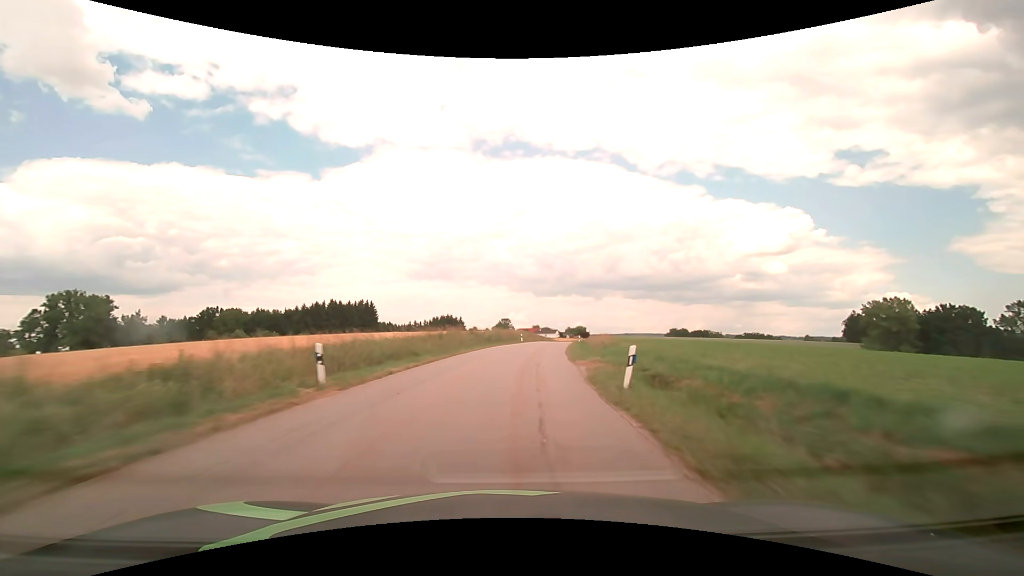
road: tertiary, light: Day
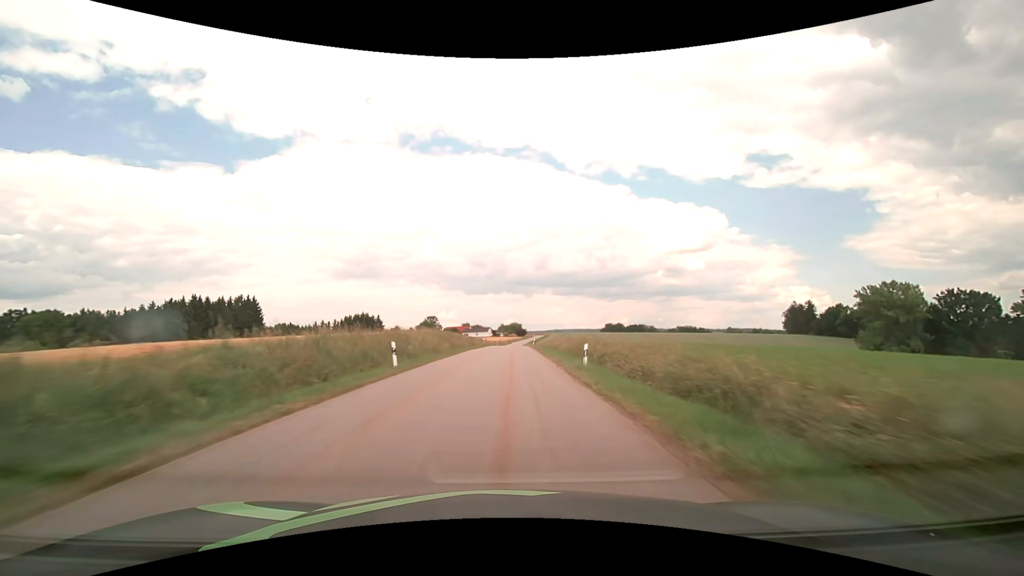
(+3.5, +42.4) m; +8°
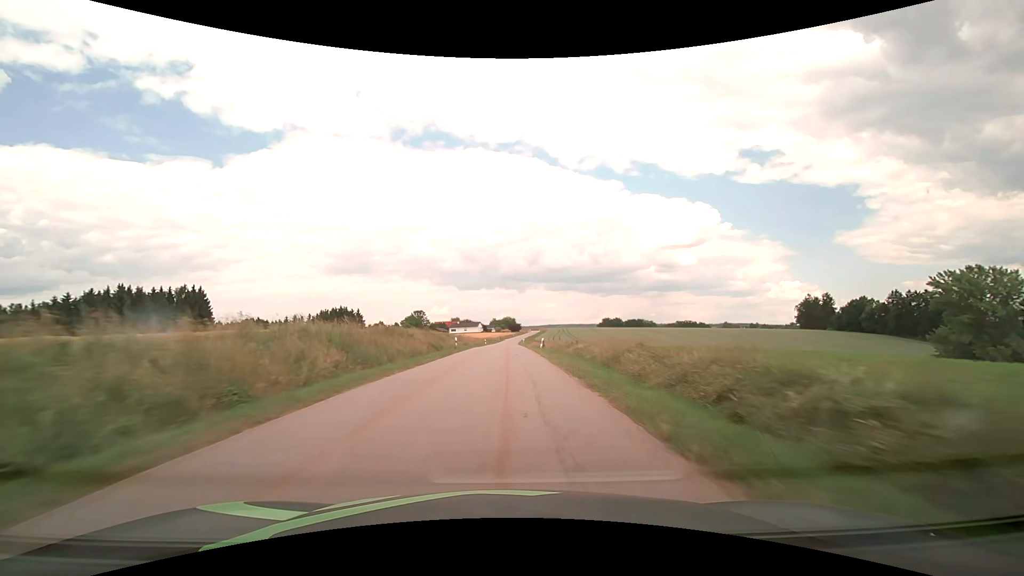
(+0.4, +28.6) m; +1°
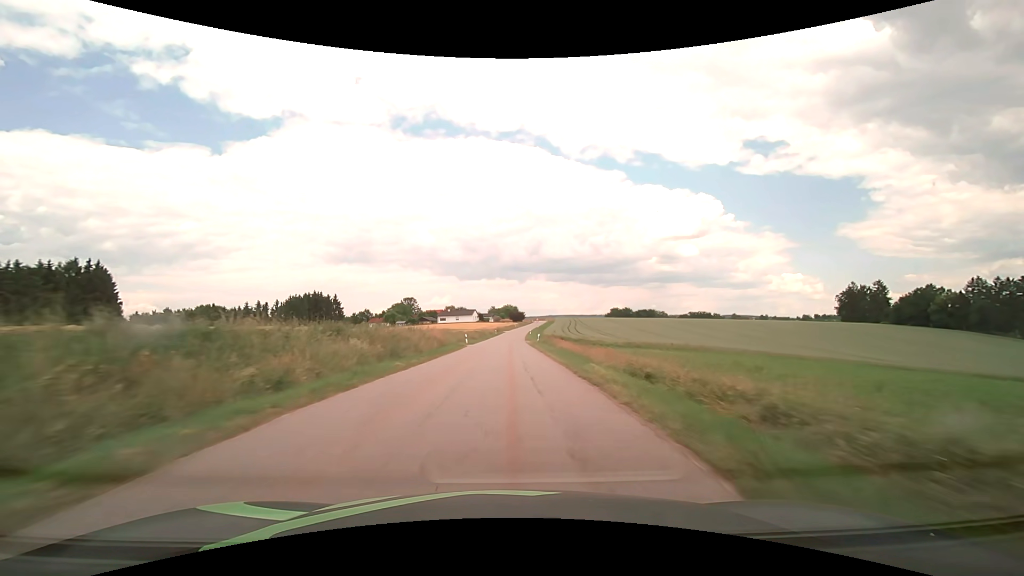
(0.0, +42.2) m; 0°
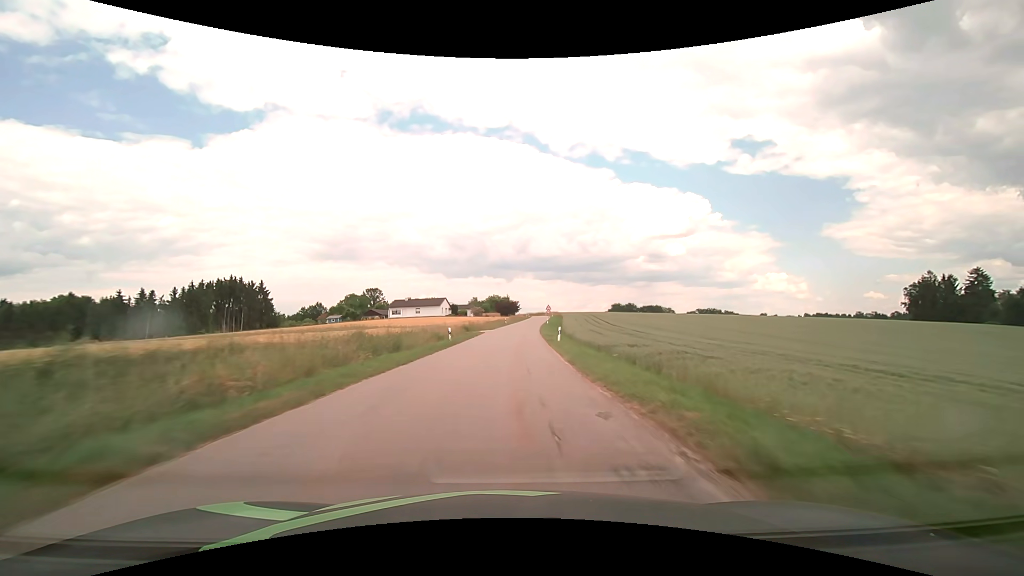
(+0.3, +66.0) m; +2°
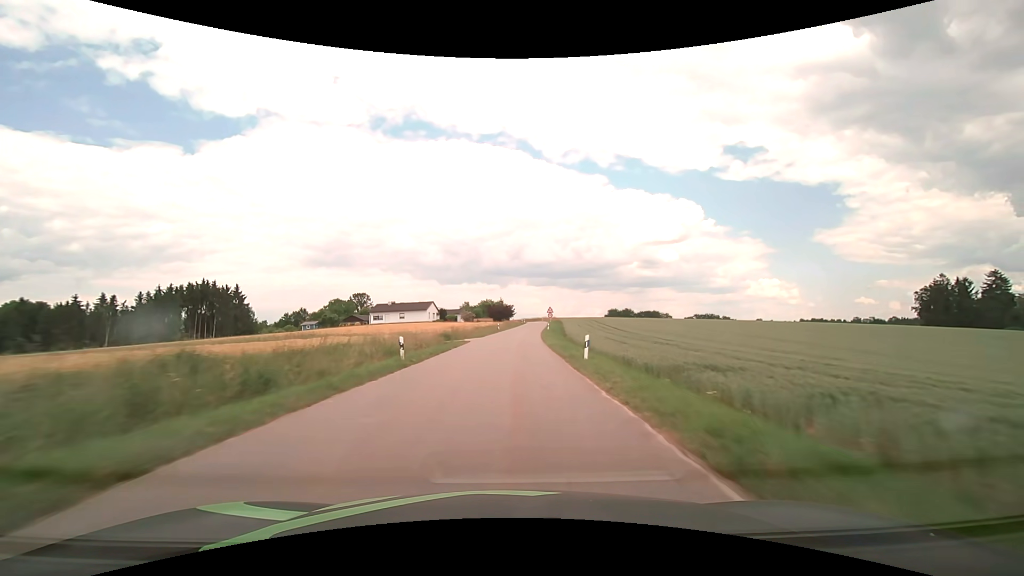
(0.0, +12.4) m; 0°
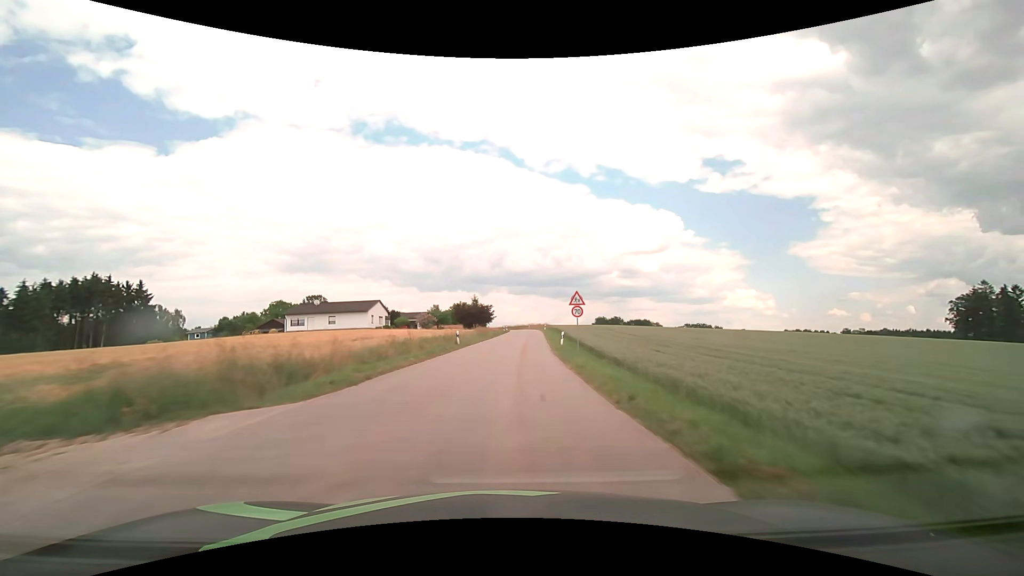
(+0.8, +35.4) m; +2°
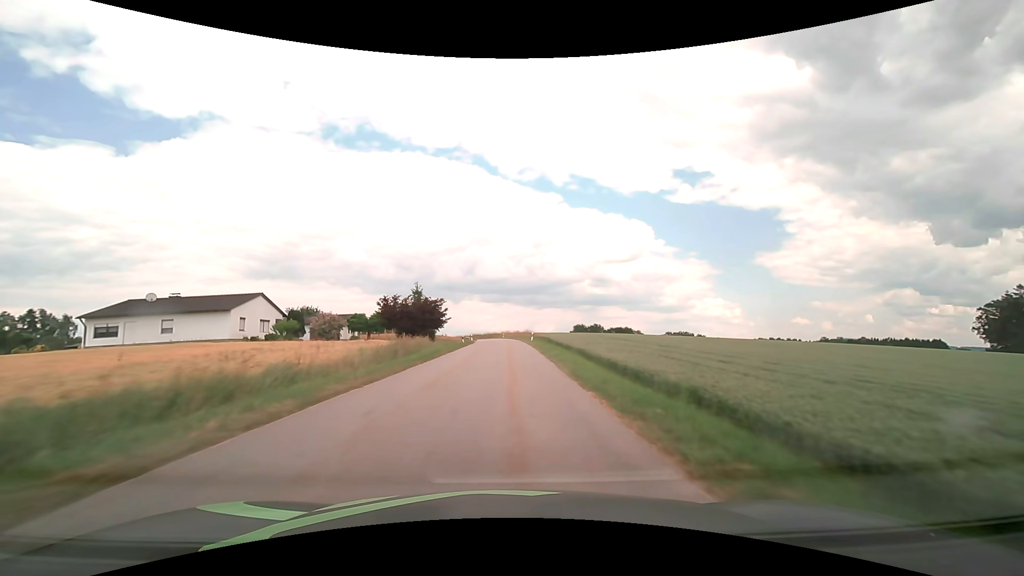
(+1.0, +33.6) m; +3°
(0, +10) (0, +20) (0, +30) (0, +40) (0, +50) (0, +60) (0, +70) (-1, +80) (-2, +90) (-3, +100) m
